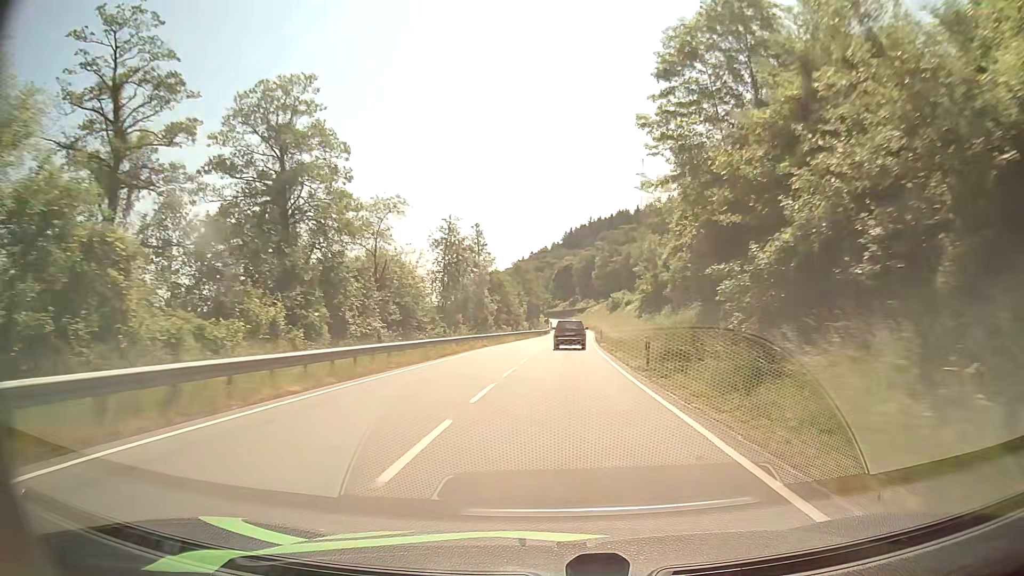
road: primary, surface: asphalt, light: Day
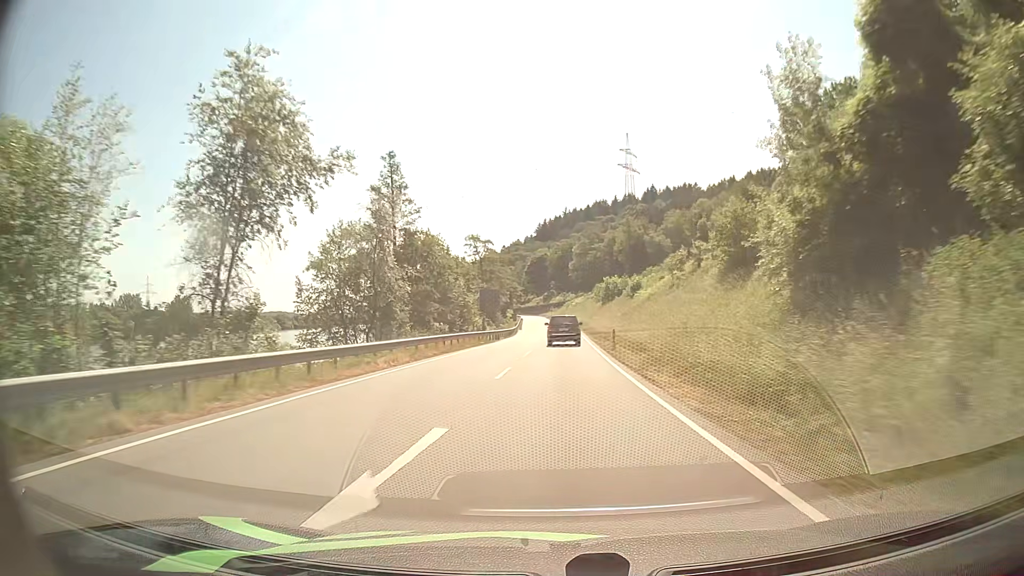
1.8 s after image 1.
(+1.1, +37.5) m; +3°
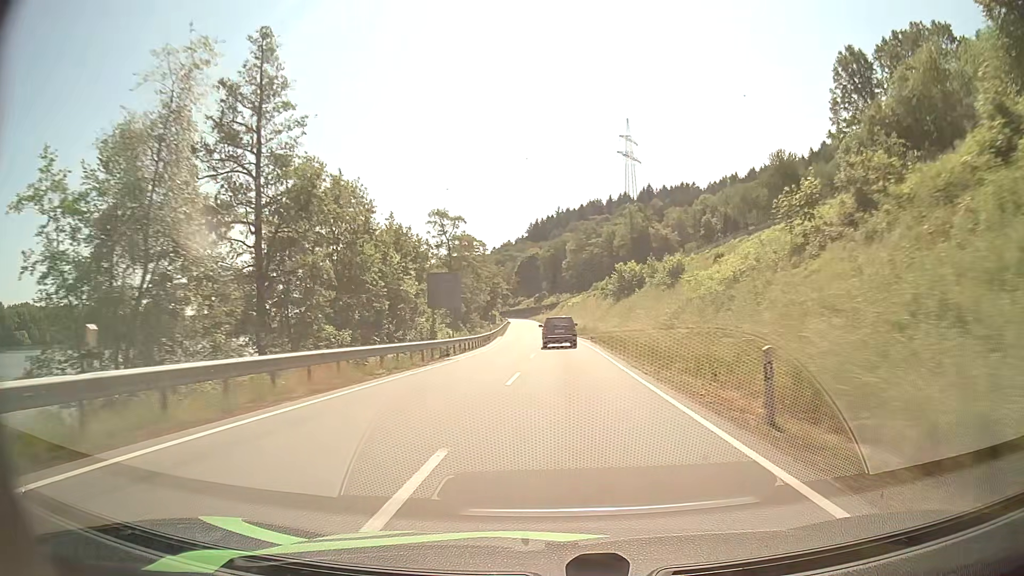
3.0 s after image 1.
(+0.1, +25.5) m; 0°
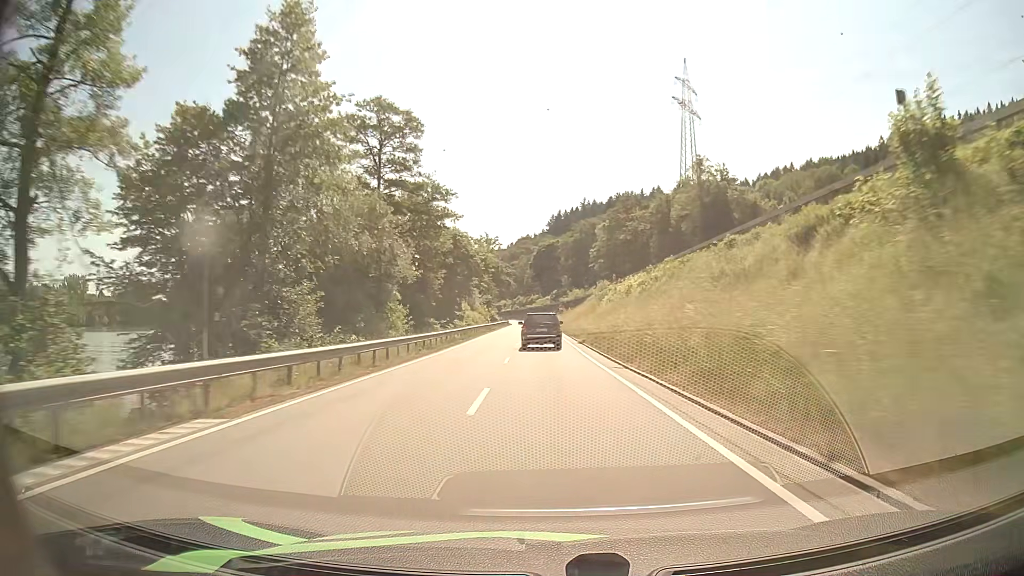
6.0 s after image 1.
(-0.1, +65.2) m; -1°
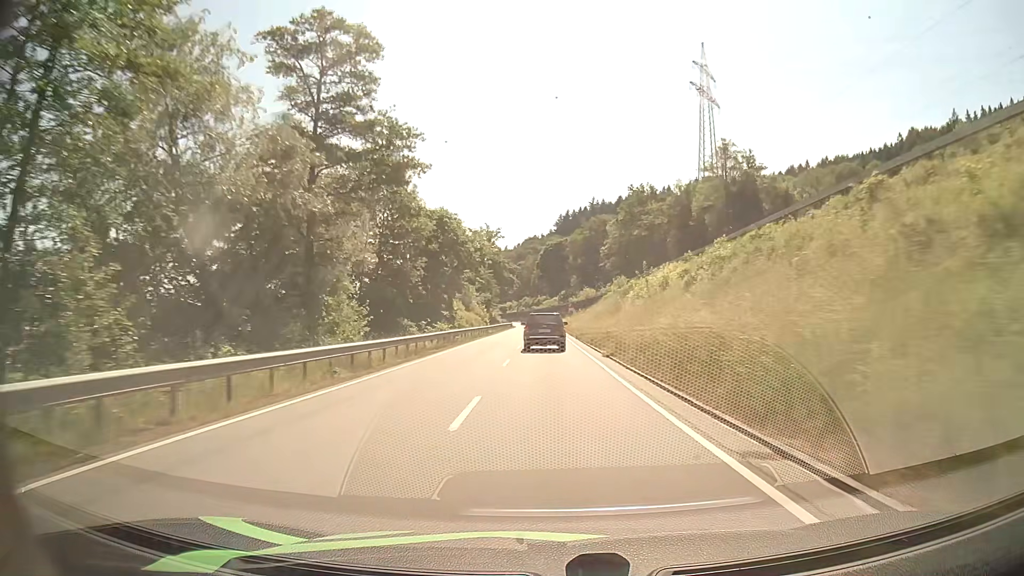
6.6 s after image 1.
(-0.1, +13.0) m; -1°
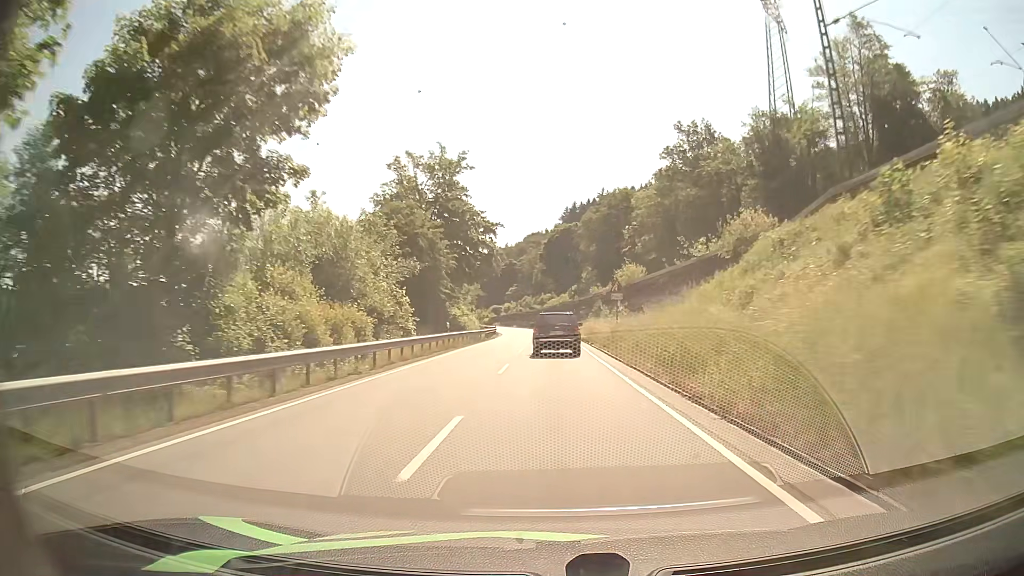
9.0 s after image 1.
(-0.5, +50.3) m; -1°
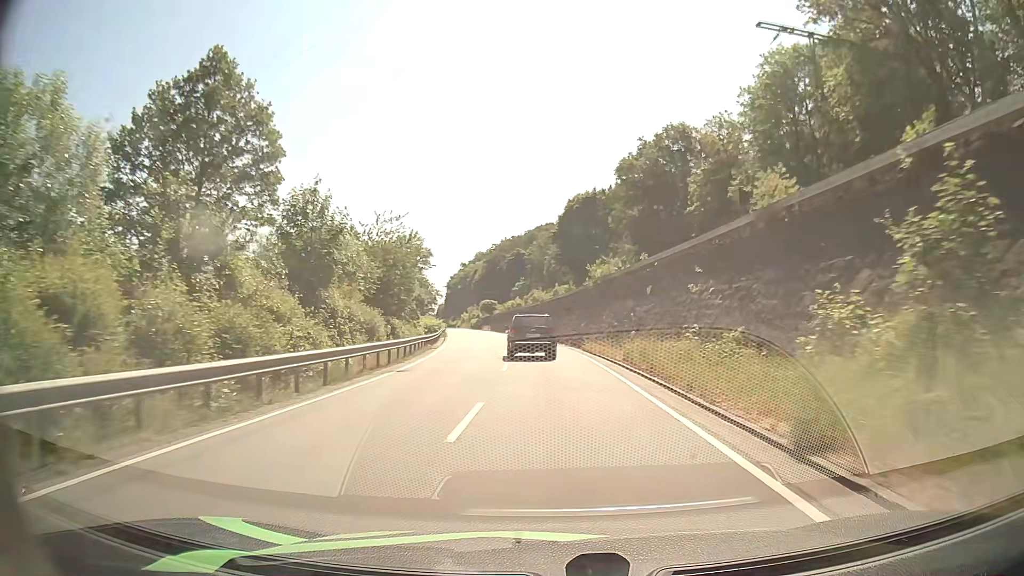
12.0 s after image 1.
(-0.1, +57.5) m; -1°
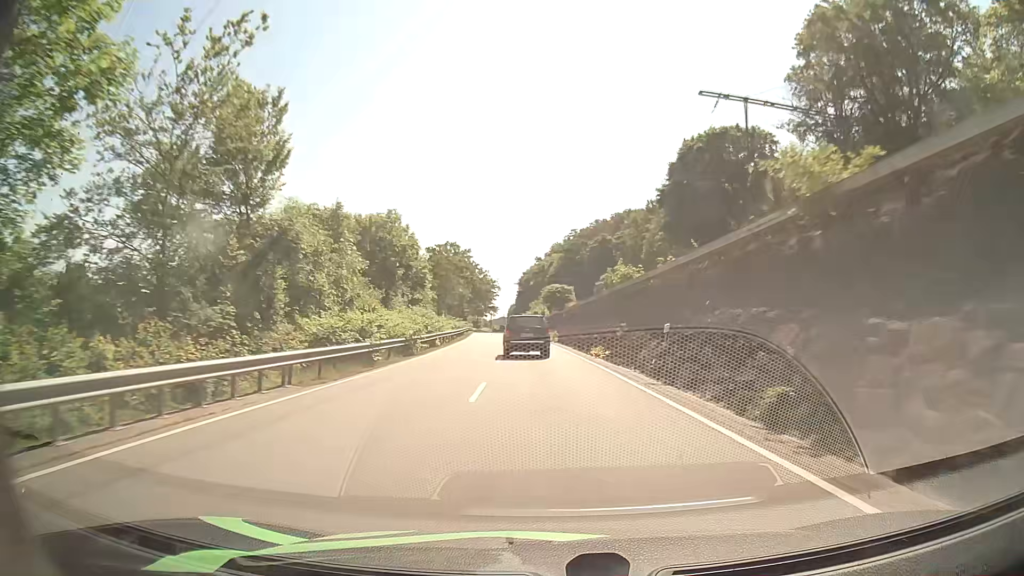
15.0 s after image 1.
(-3.5, +55.5) m; -6°
(0, +10) (0, +20) (-1, +30) (-1, +40) (-2, +50) (-3, +60) (-4, +70) (-5, +80) (-6, +90) (-7, +100) m
